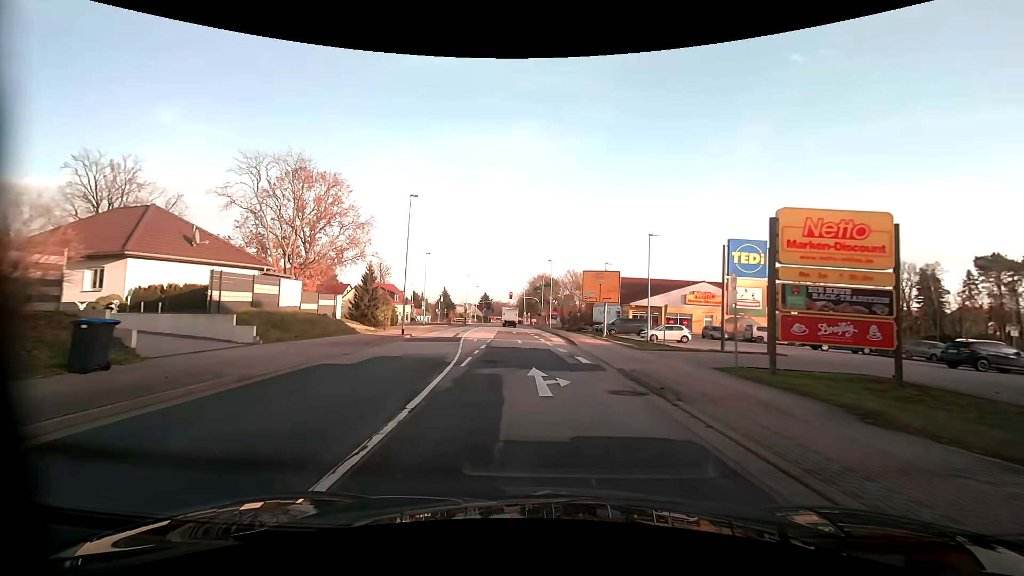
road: primary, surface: asphalt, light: Day
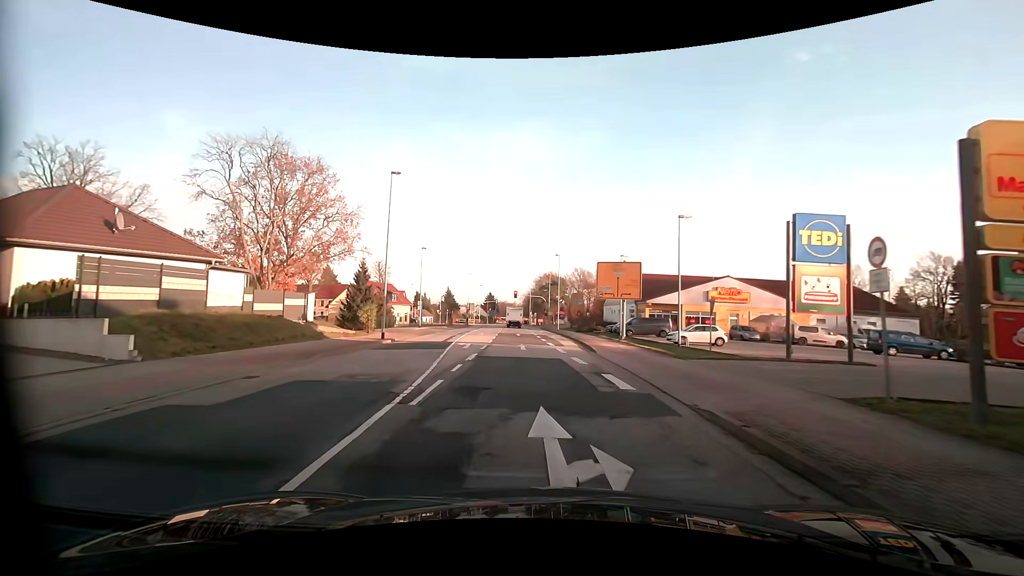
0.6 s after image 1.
(0.0, +6.2) m; -1°
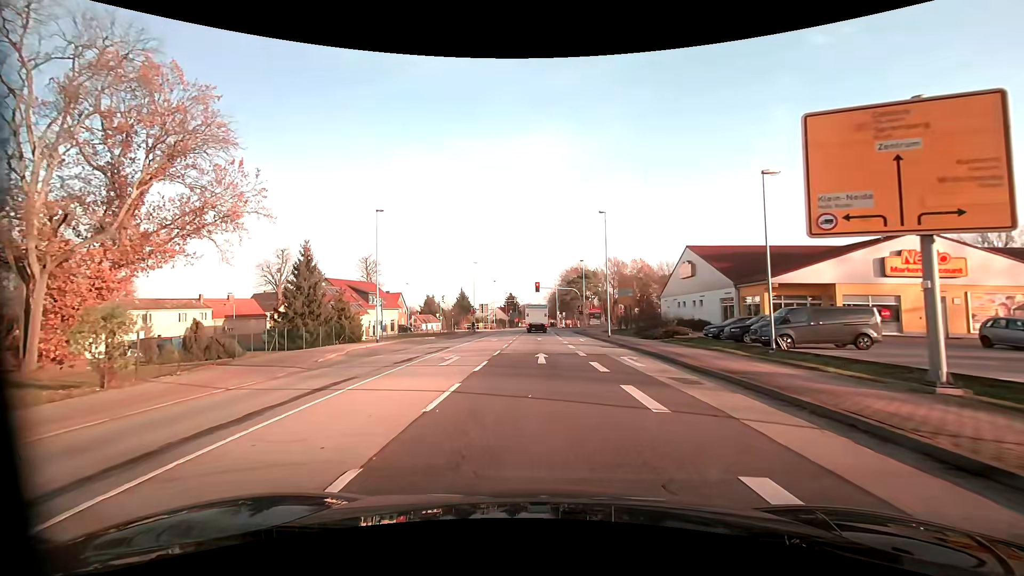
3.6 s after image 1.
(-0.8, +26.0) m; -3°
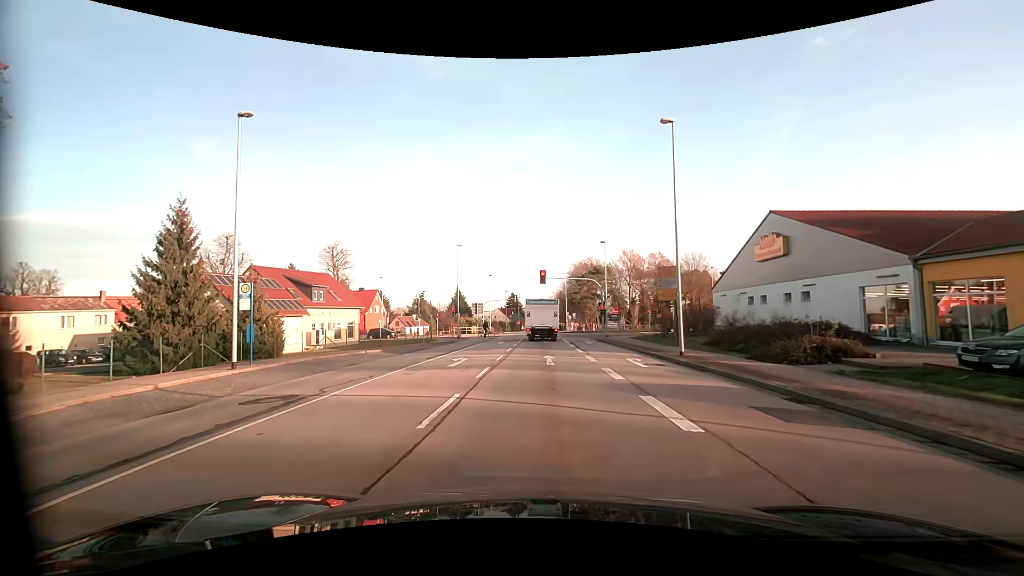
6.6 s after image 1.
(-0.1, +18.7) m; 0°
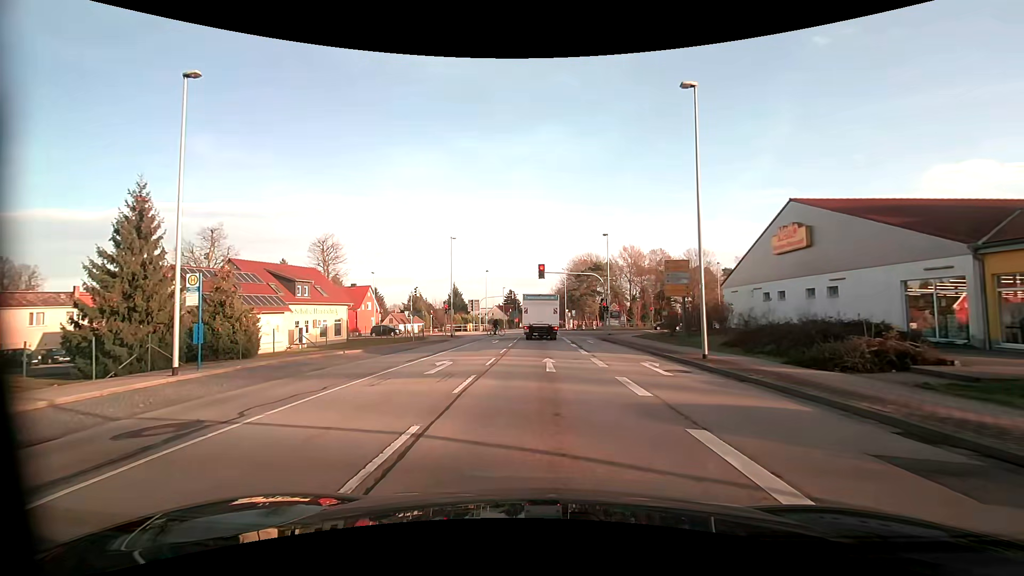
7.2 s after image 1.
(0.0, +3.1) m; +1°
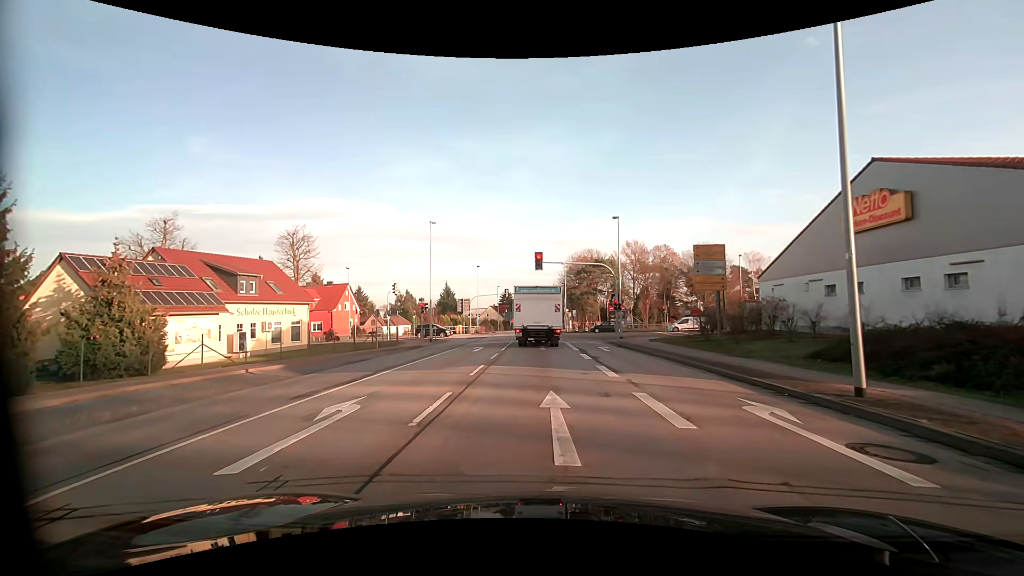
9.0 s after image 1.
(0.0, +8.7) m; 0°
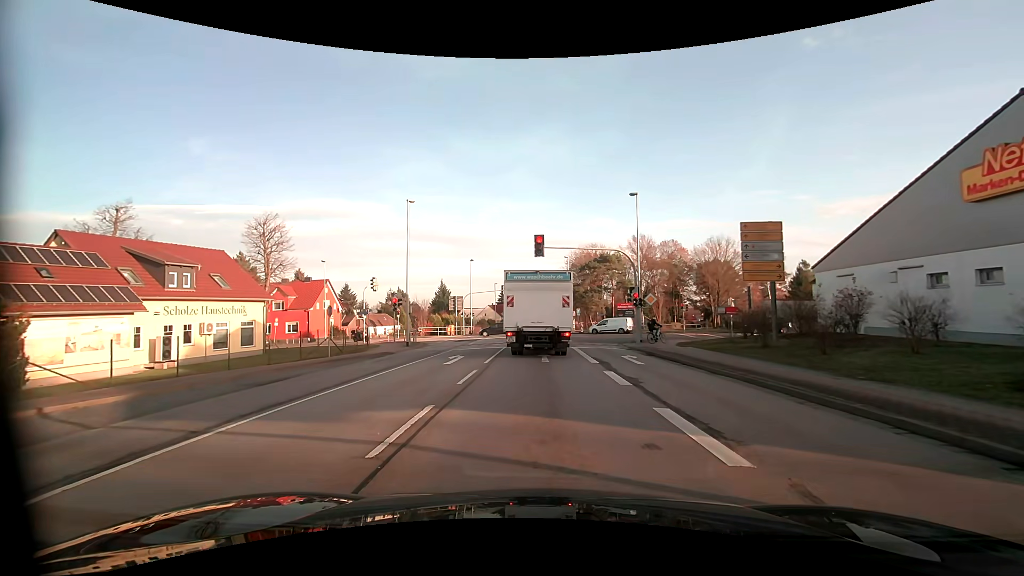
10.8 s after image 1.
(0.0, +7.6) m; 0°
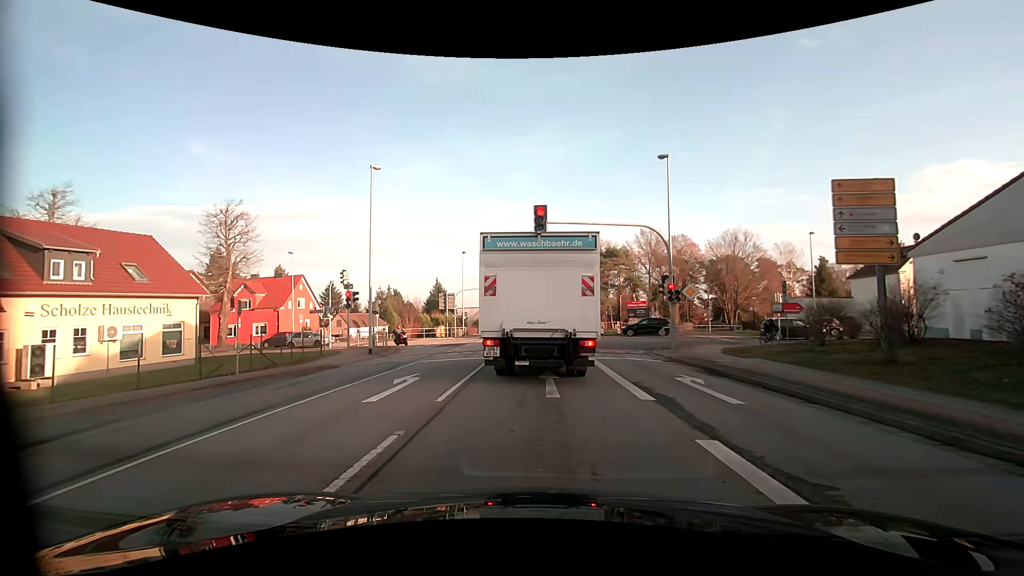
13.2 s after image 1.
(0.0, +7.8) m; -1°
(0, +10) (0, +20) (+1, +30) (+1, +40) (+1, +50) (+1, +60) (+1, +70) (+1, +80) (+1, +90) (+2, +100) m
